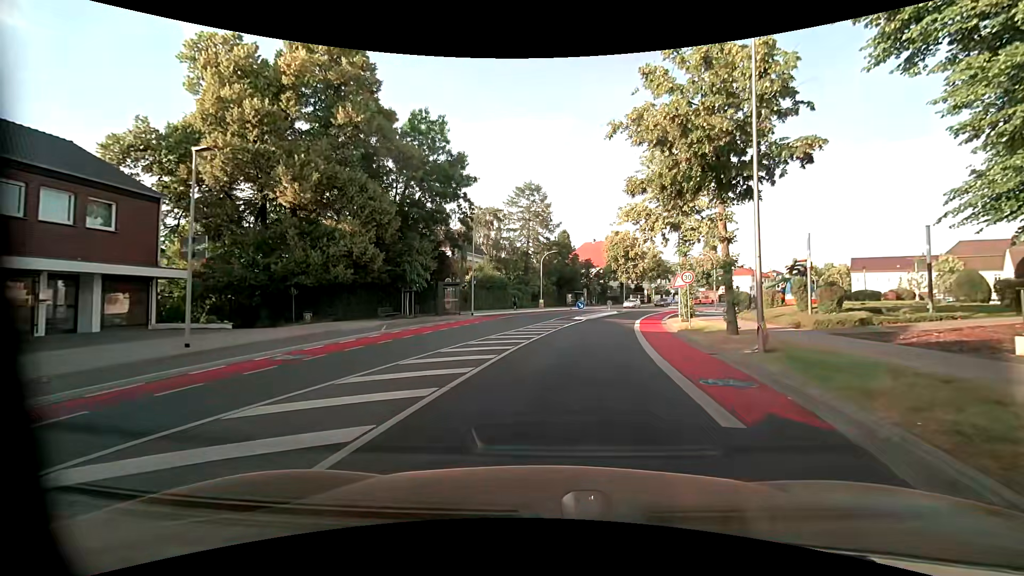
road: unclassified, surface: asphalt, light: Day
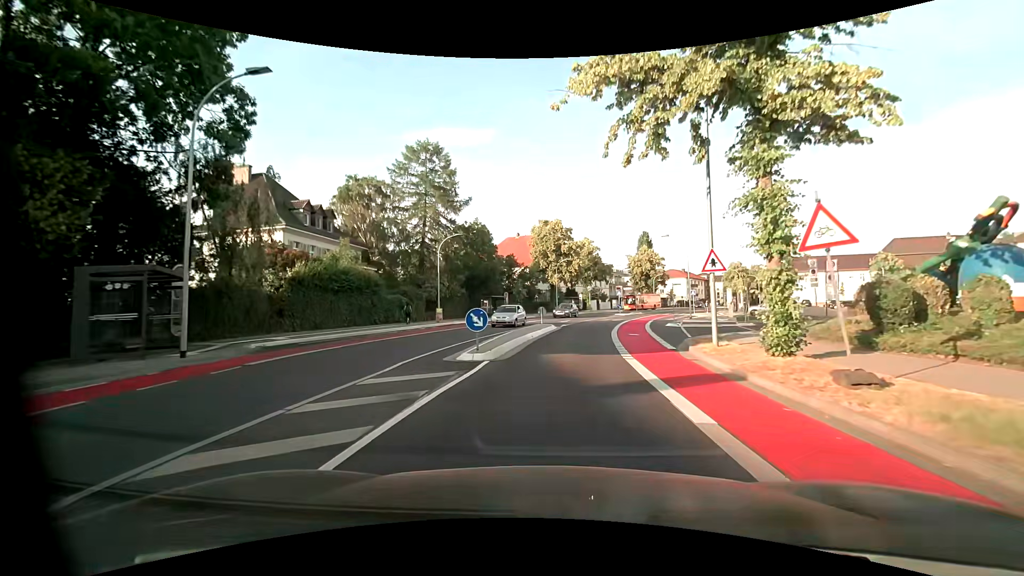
(+2.6, +22.6) m; +10°
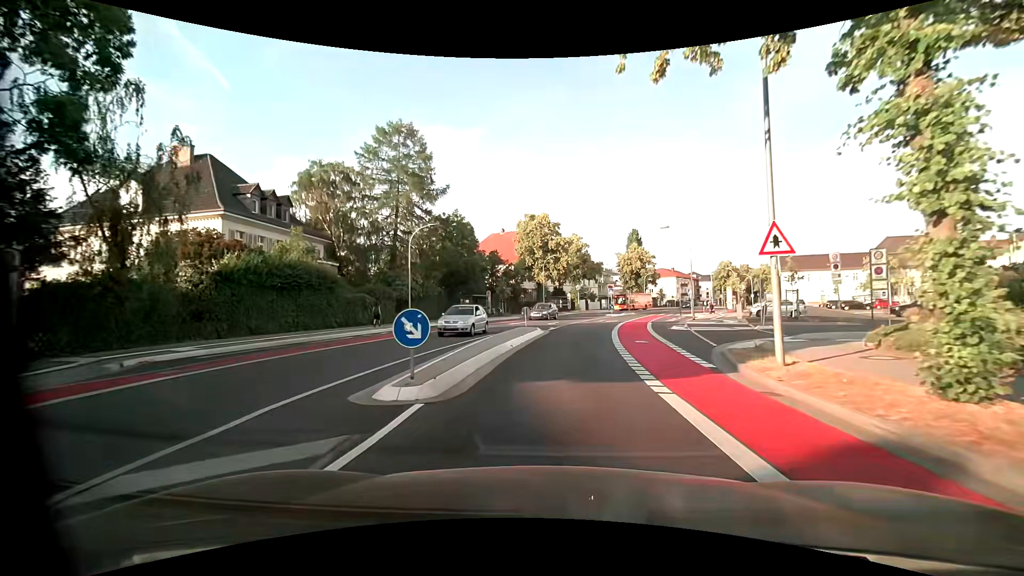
(+0.1, +5.2) m; +2°
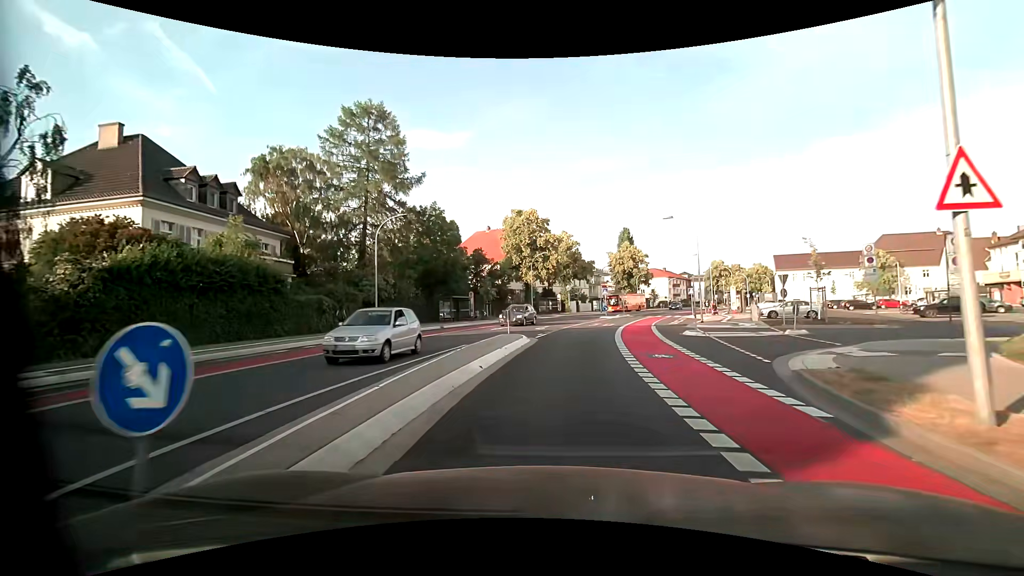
(0.0, +5.0) m; 0°
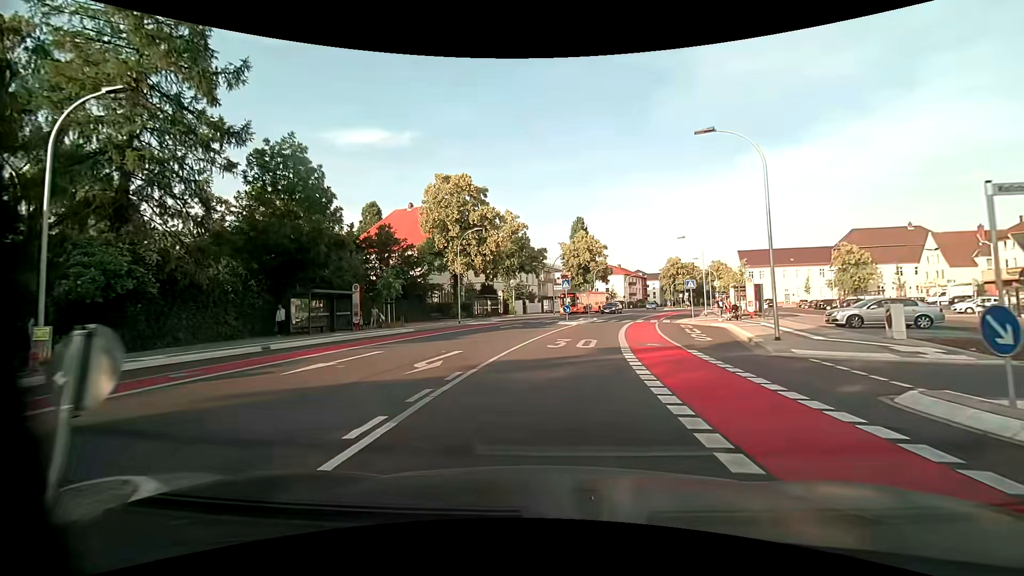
(+1.1, +18.5) m; +7°
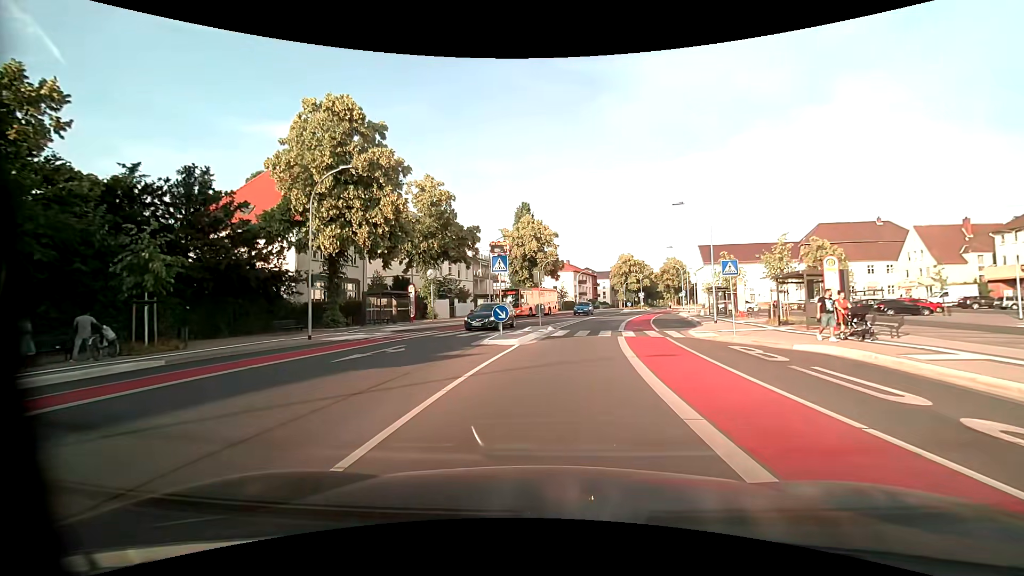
(+0.8, +17.5) m; +6°
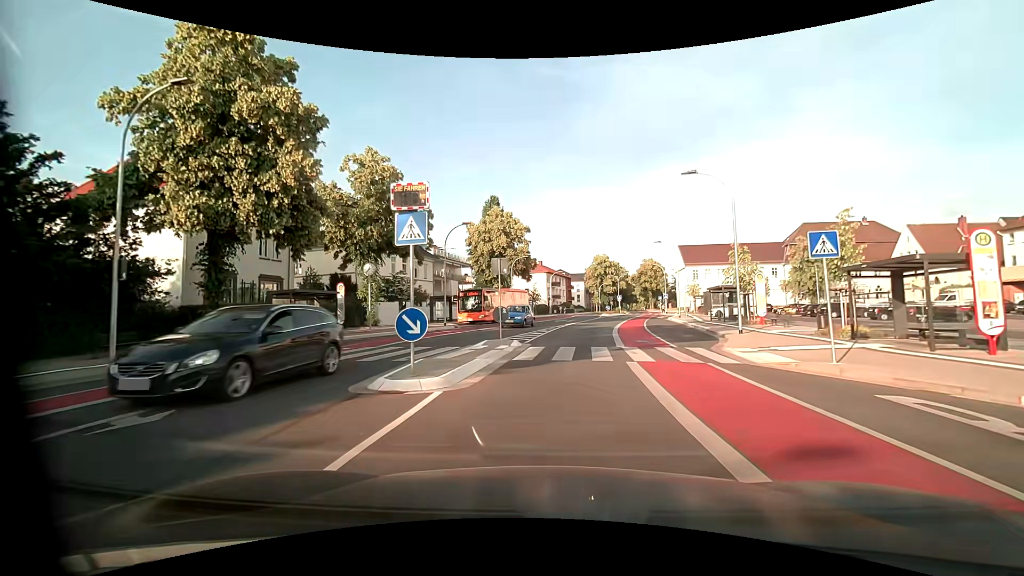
(+0.3, +8.7) m; +3°
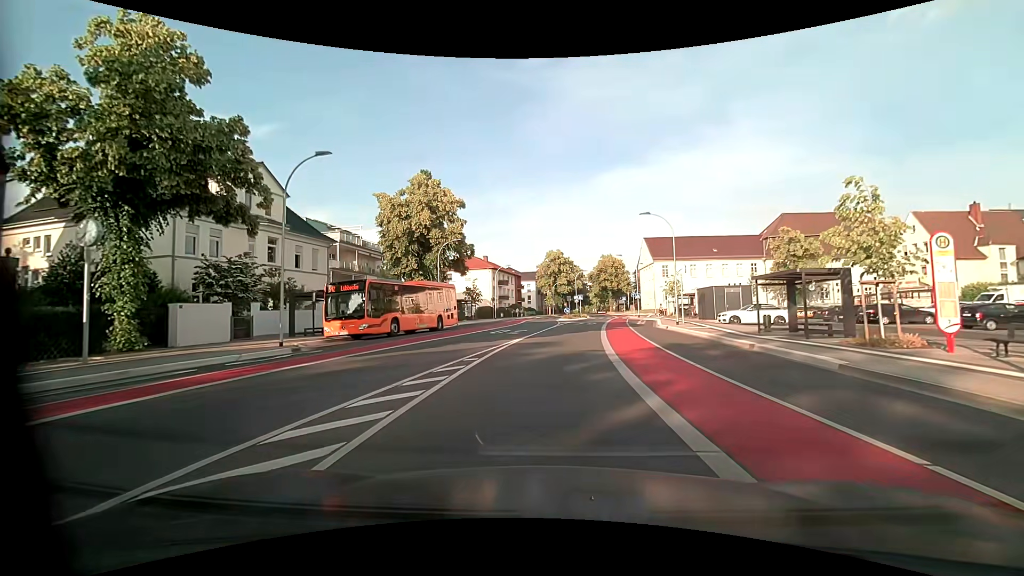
(+0.9, +17.0) m; +6°
